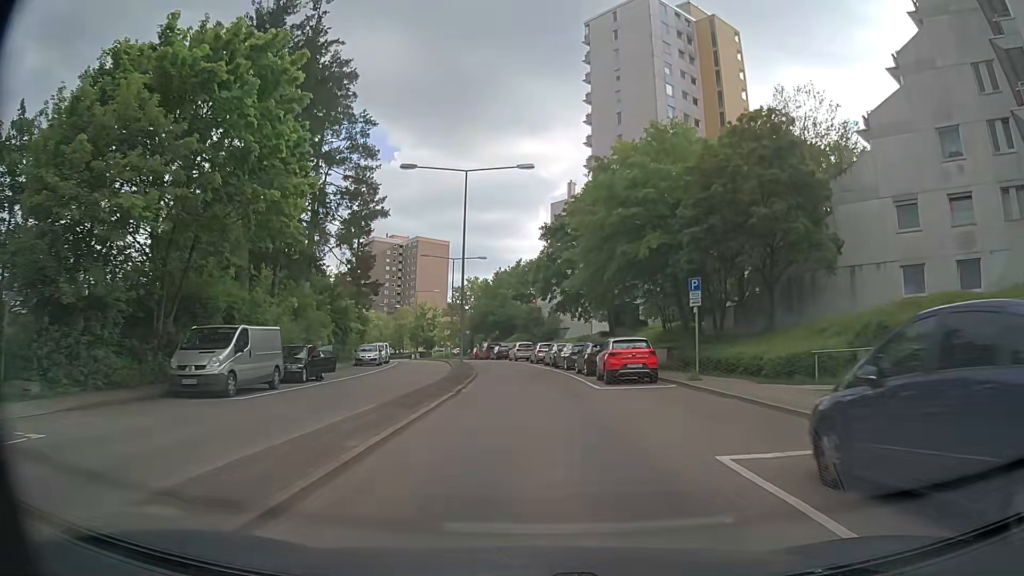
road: secondary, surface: asphalt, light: Day
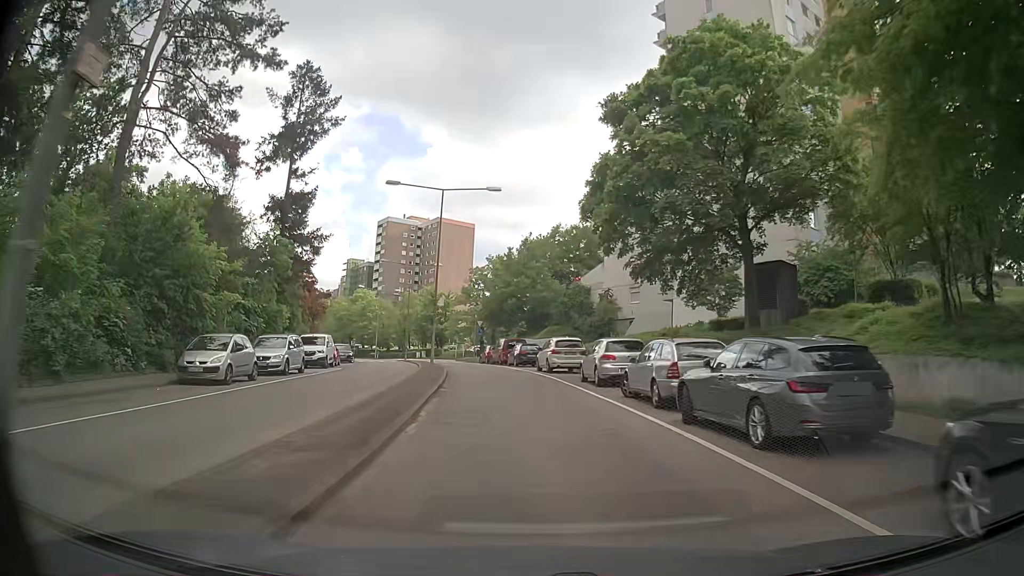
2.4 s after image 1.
(-0.8, +27.2) m; -3°
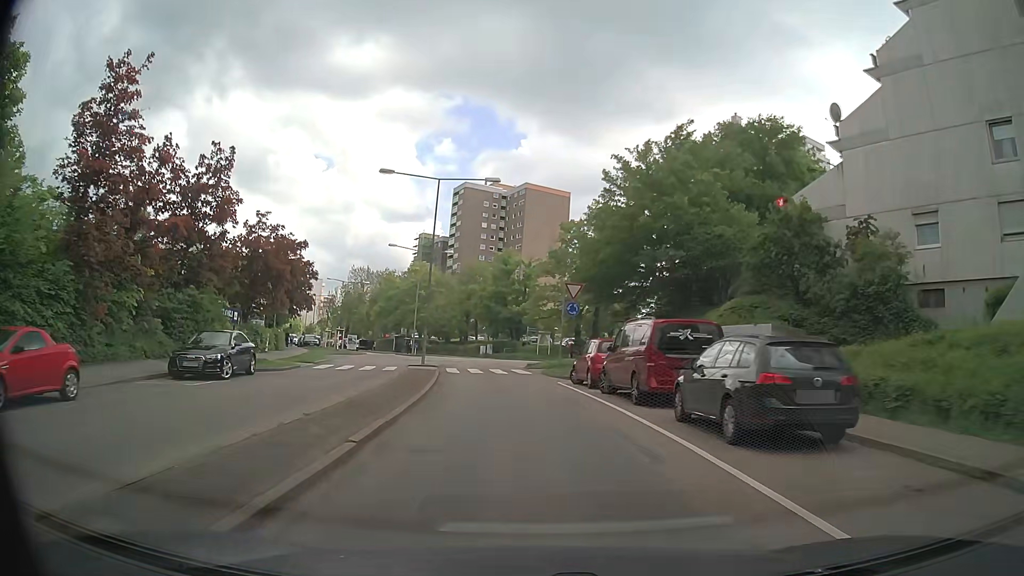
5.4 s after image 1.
(-1.8, +33.0) m; -8°
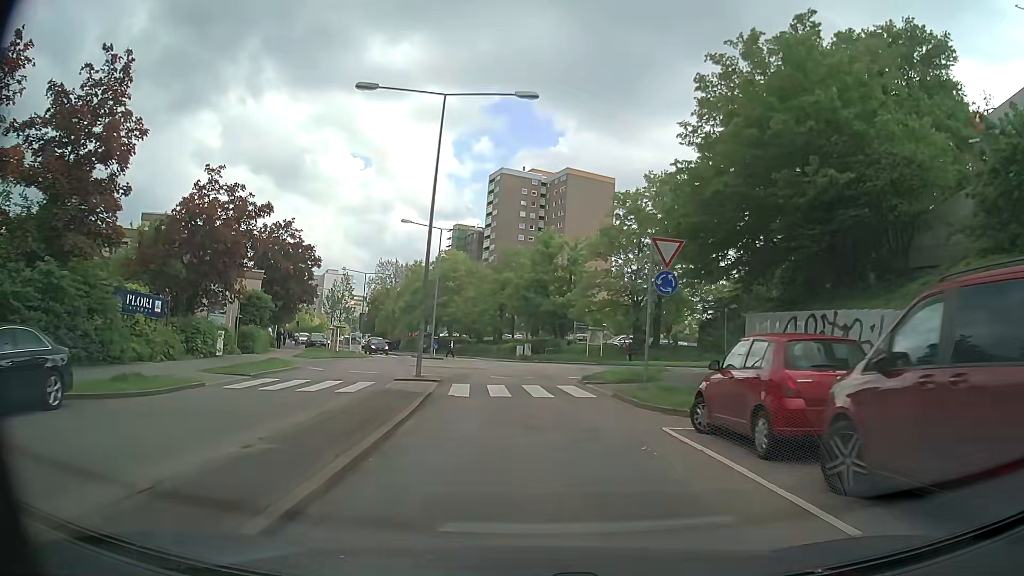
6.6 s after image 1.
(-0.3, +11.9) m; -4°
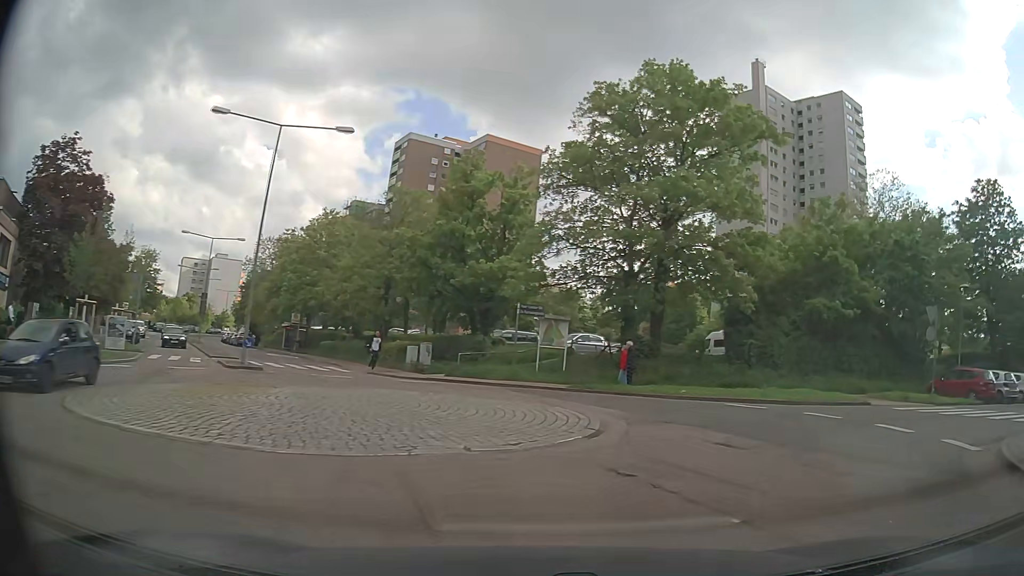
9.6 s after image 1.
(-0.1, +23.6) m; +6°
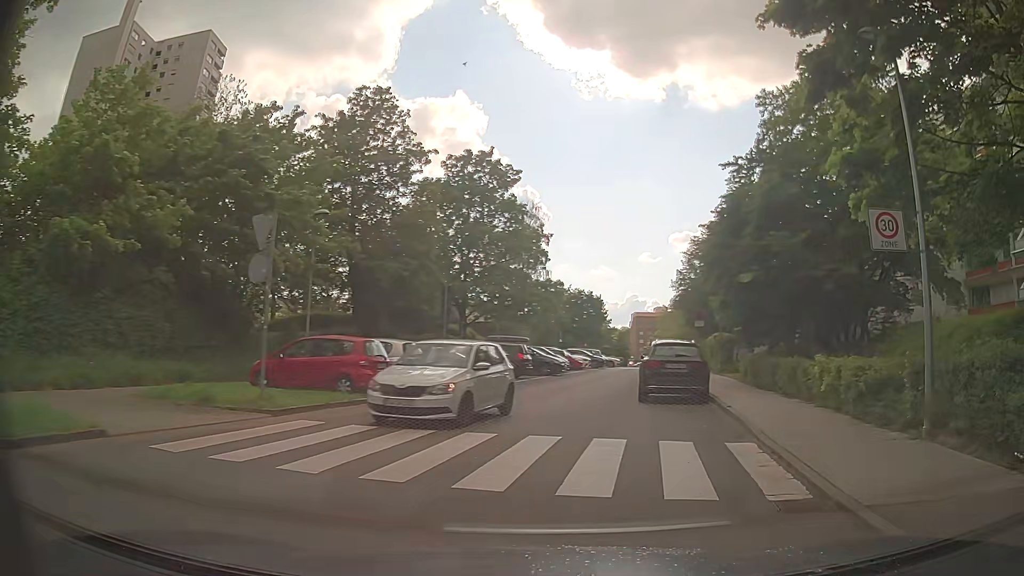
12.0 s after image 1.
(+6.5, +12.0) m; +58°
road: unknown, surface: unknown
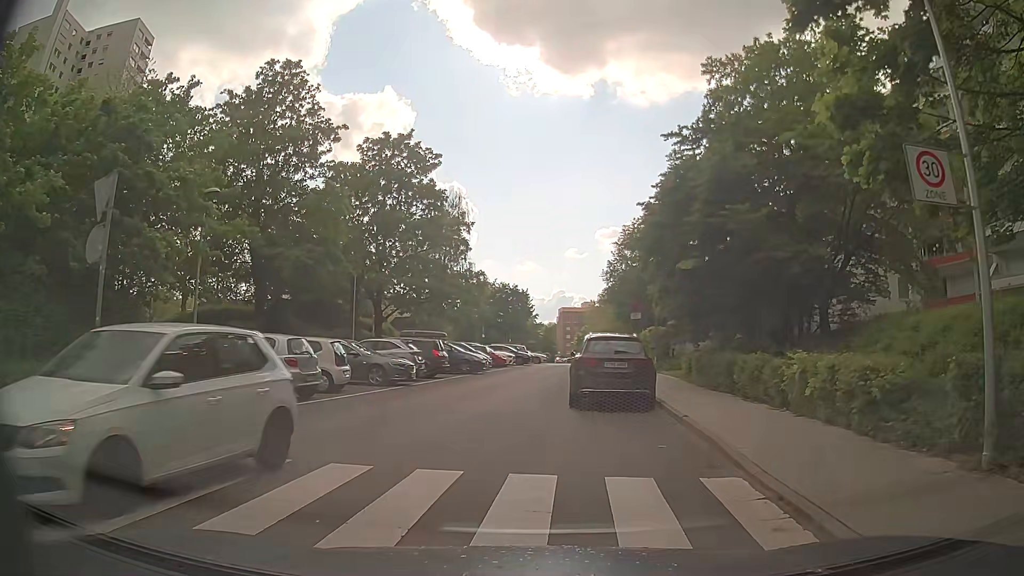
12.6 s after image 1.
(+0.3, +3.1) m; +7°
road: residential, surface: asphalt
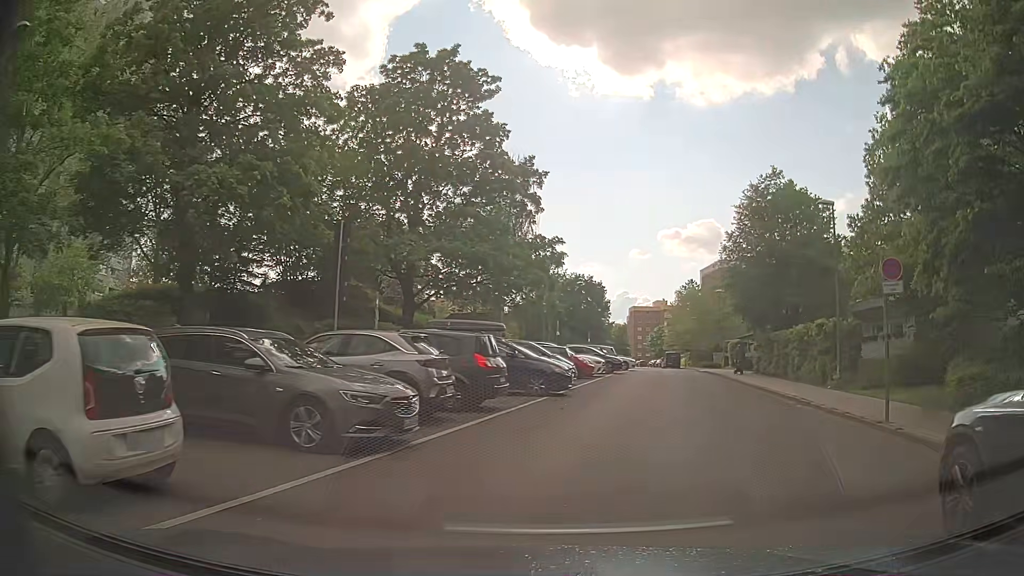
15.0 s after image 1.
(-1.1, +13.8) m; -5°
